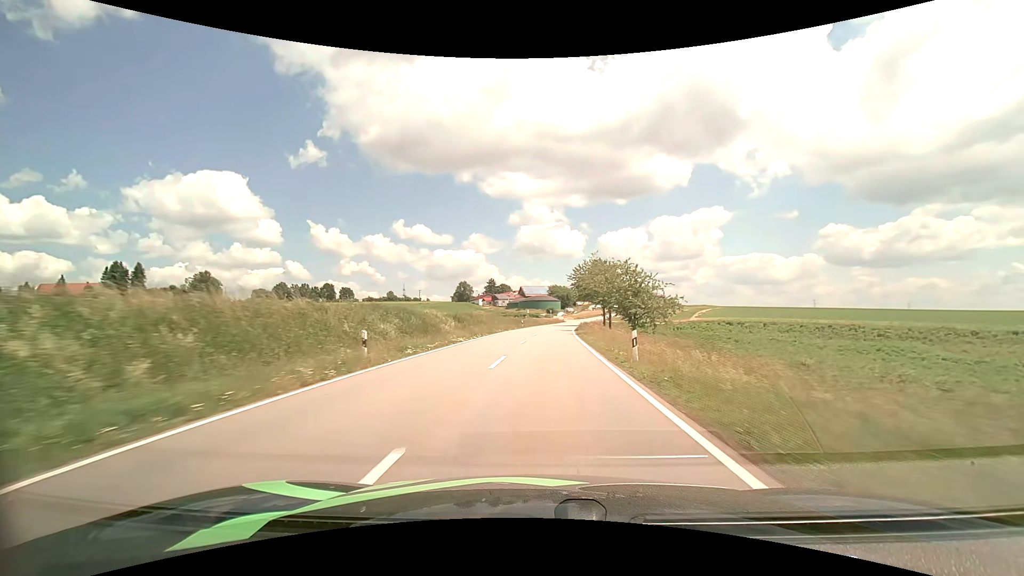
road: tertiary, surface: asphalt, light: Day
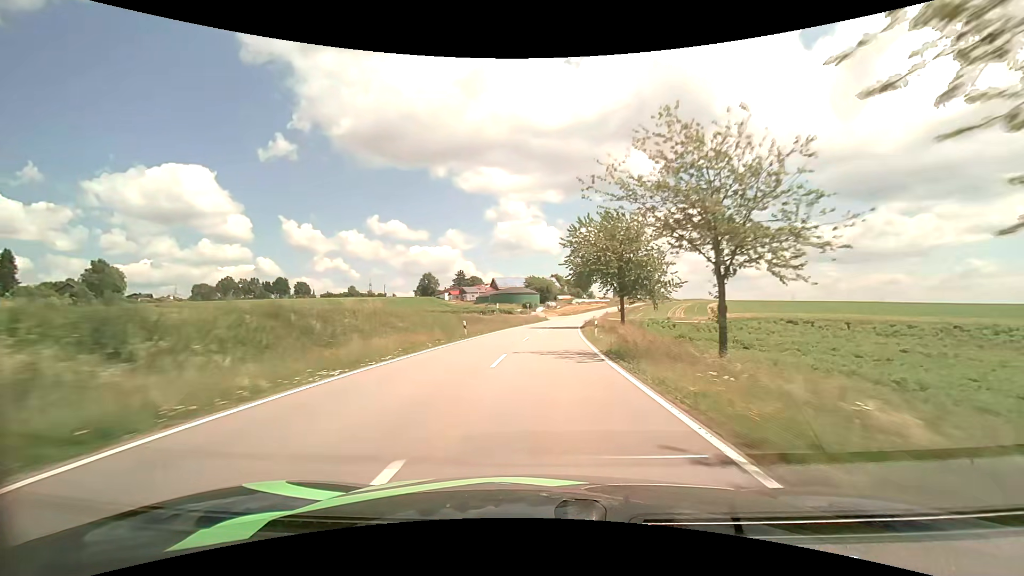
(+0.8, +37.3) m; +3°
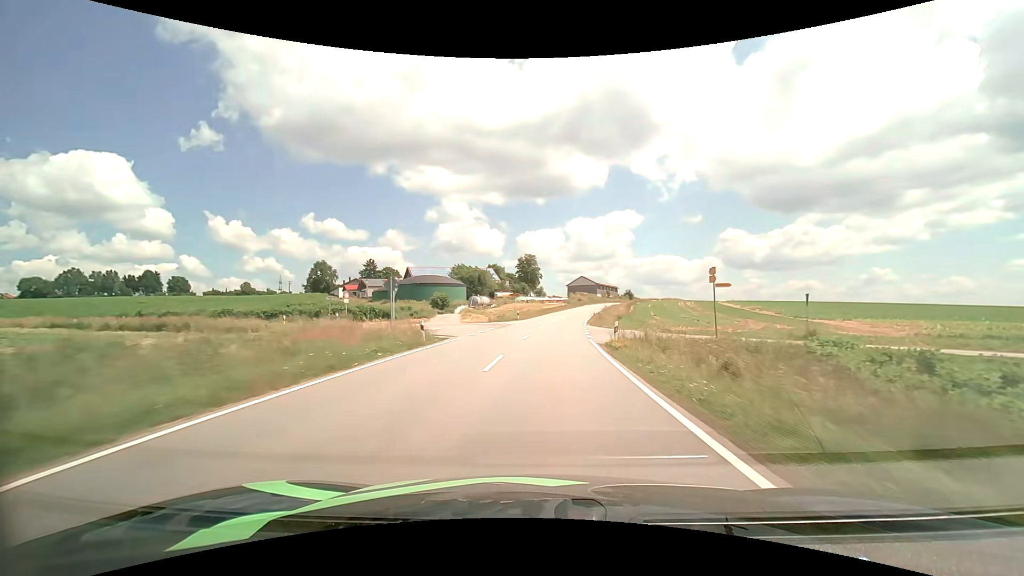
(+3.4, +63.3) m; +6°
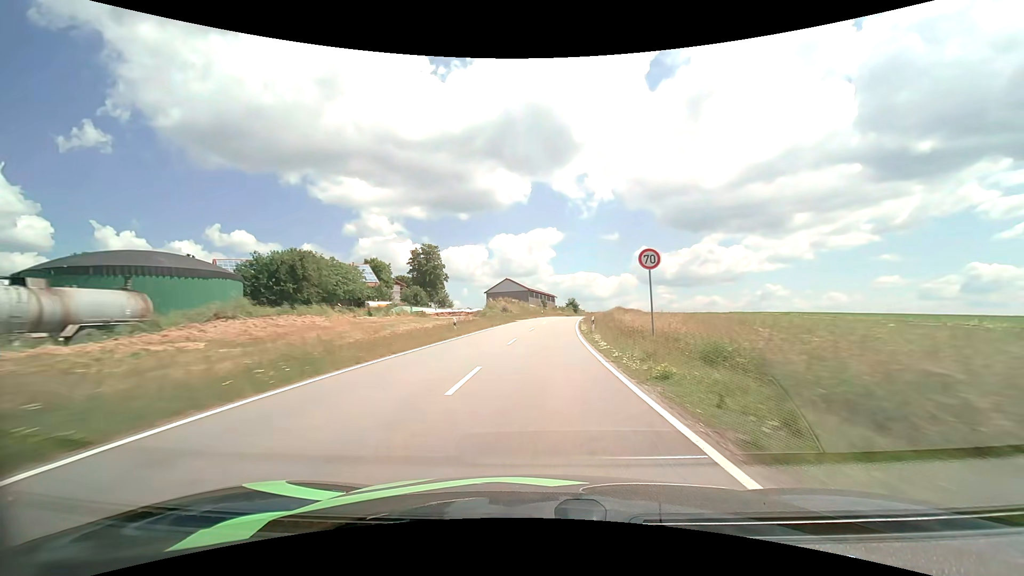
(+5.0, +64.3) m; +9°
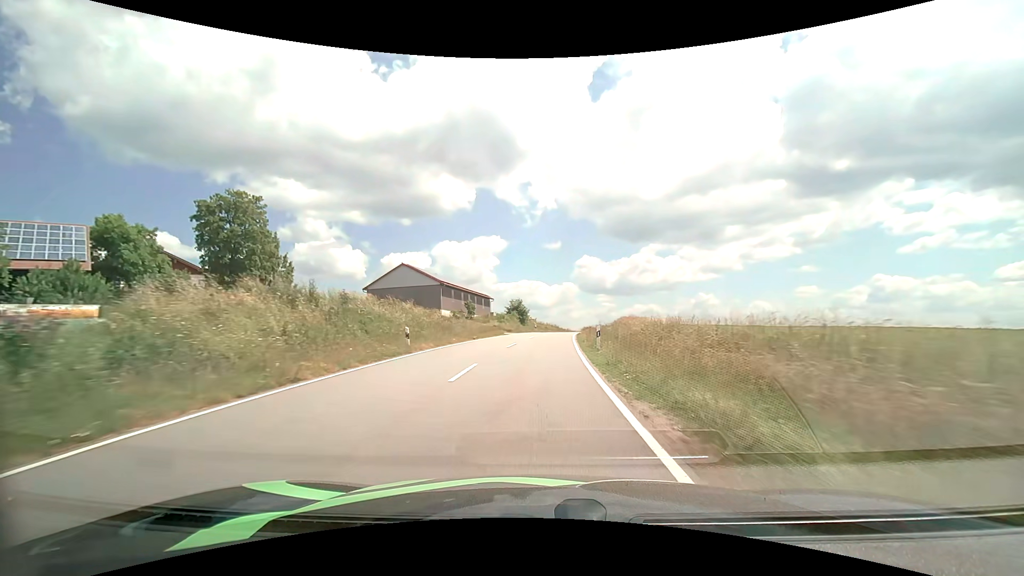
(+3.7, +58.7) m; +7°
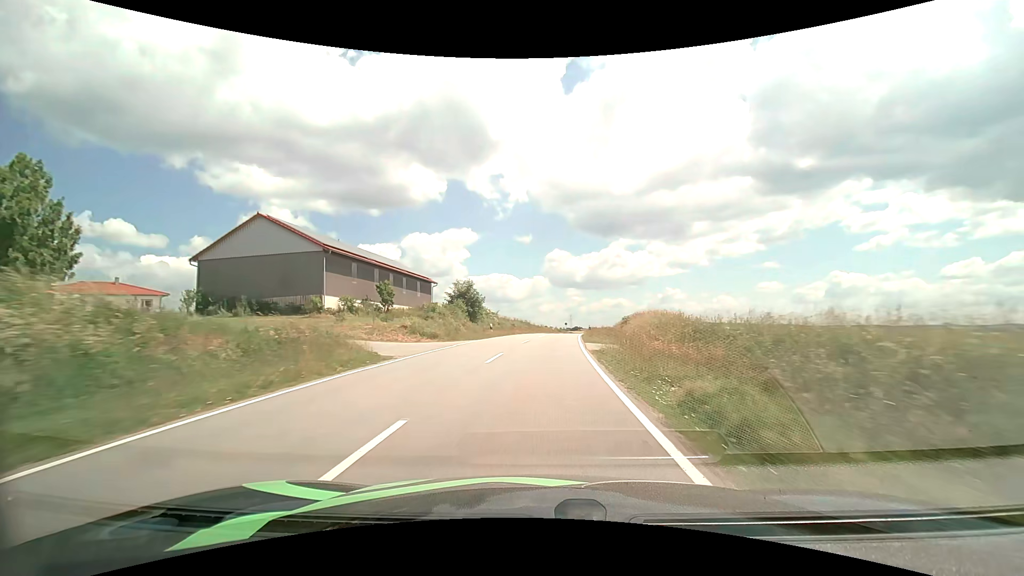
(+0.9, +32.9) m; +3°
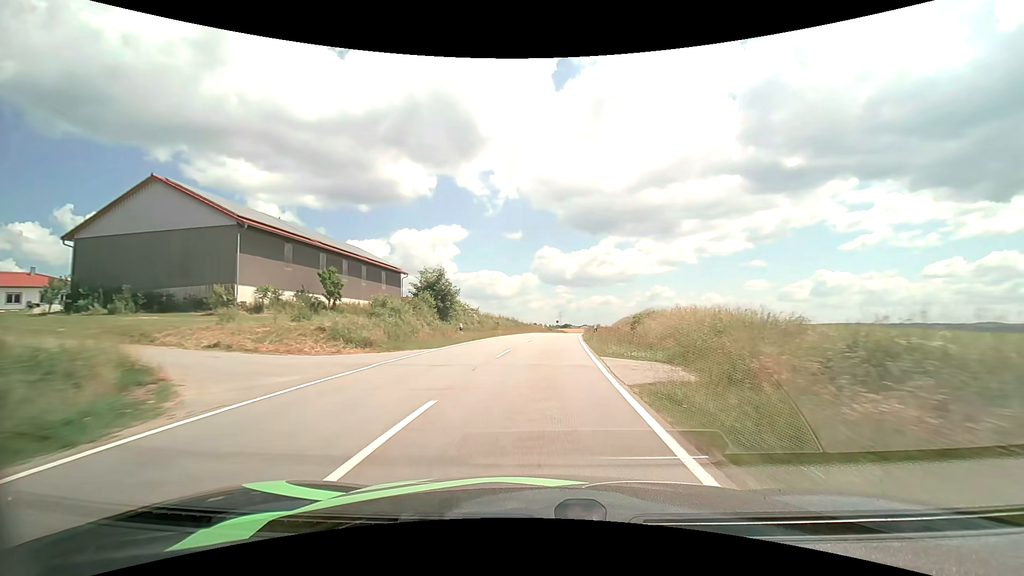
(+0.1, +10.8) m; +1°
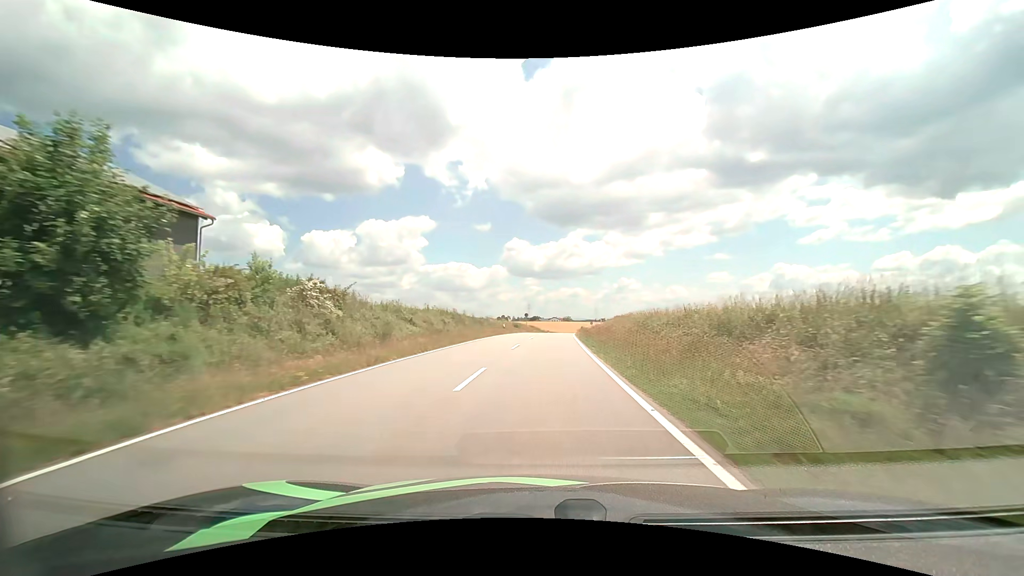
(+1.1, +31.6) m; +4°
(0, +10) (0, +20) (+1, +30) (+1, +40) (+2, +50) (+3, +60) (+4, +70) (+5, +80) (+6, +90) (+7, +100) m
